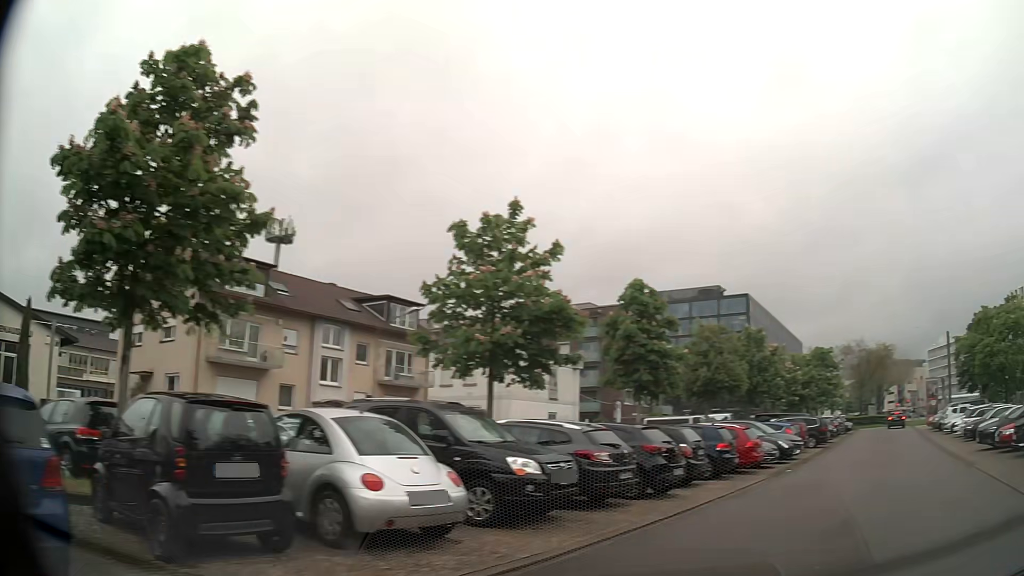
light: Day
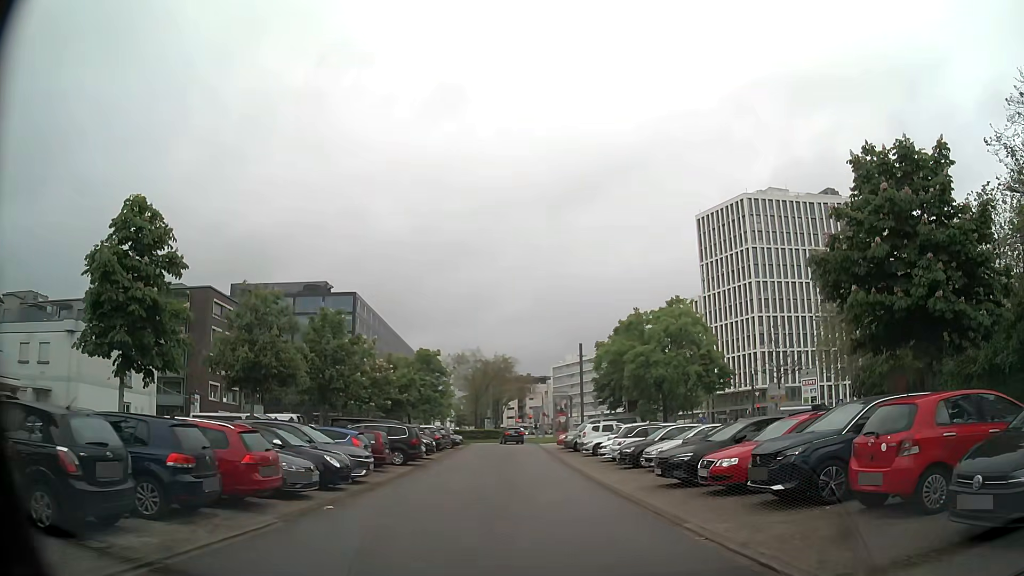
(+3.3, +8.2) m; +30°
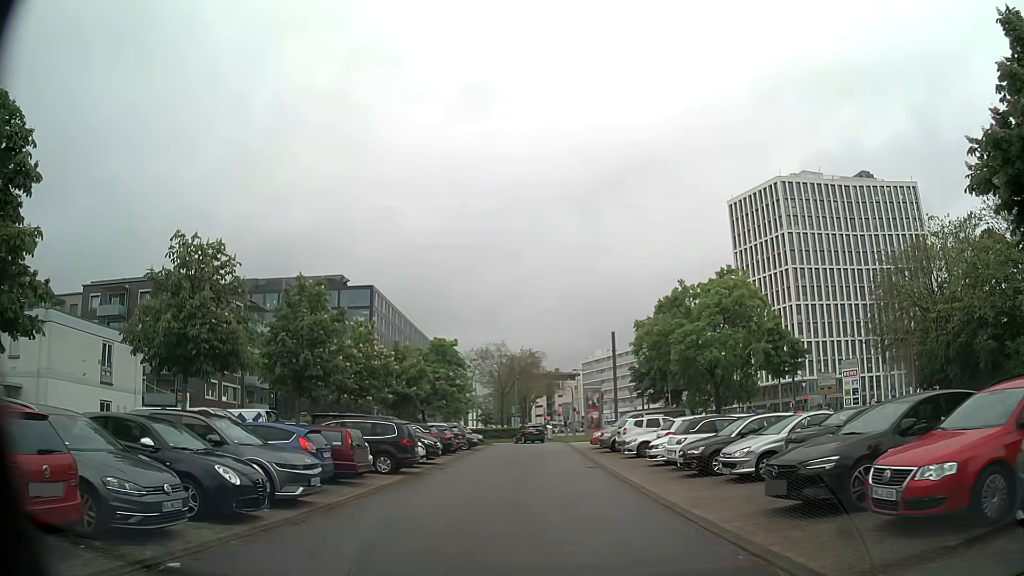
(0.0, +6.7) m; -2°
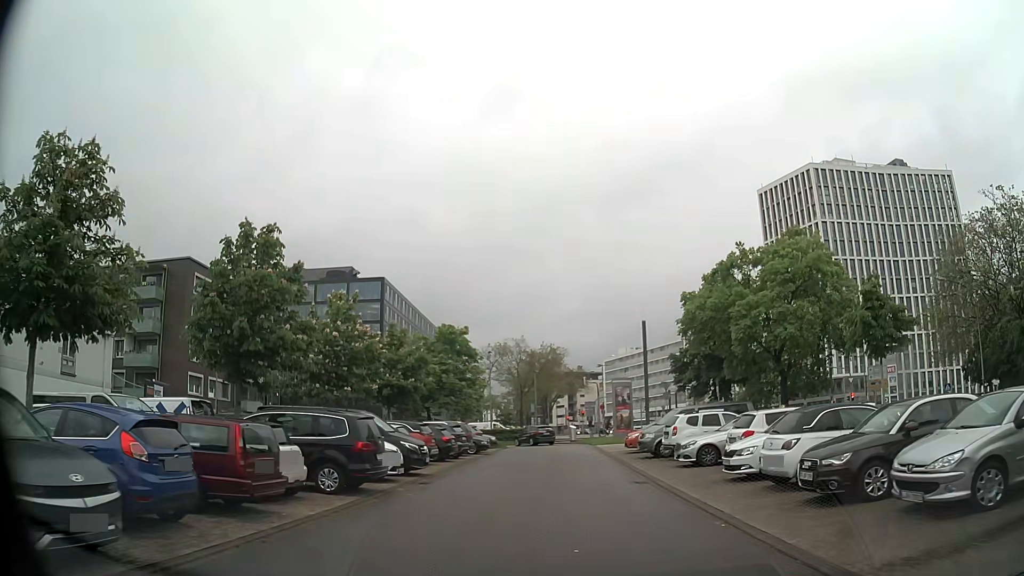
(-0.1, +7.3) m; -1°
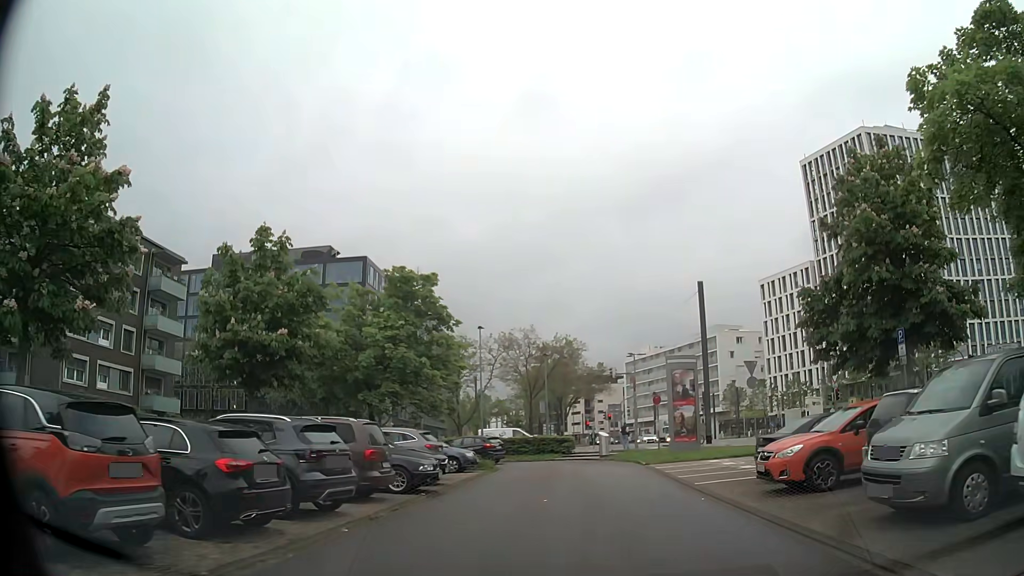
(-0.5, +19.1) m; -2°
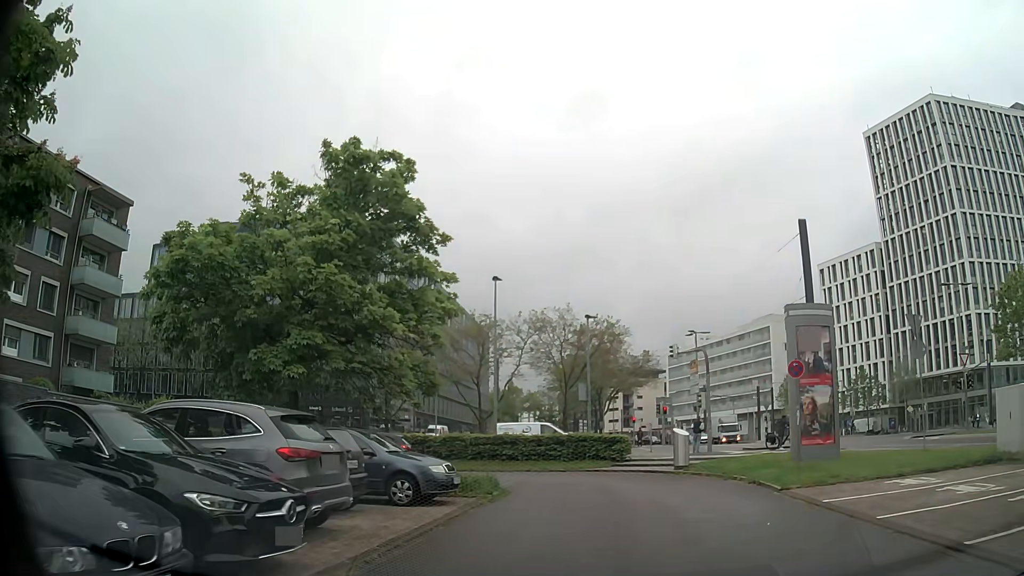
(-0.4, +12.7) m; -3°
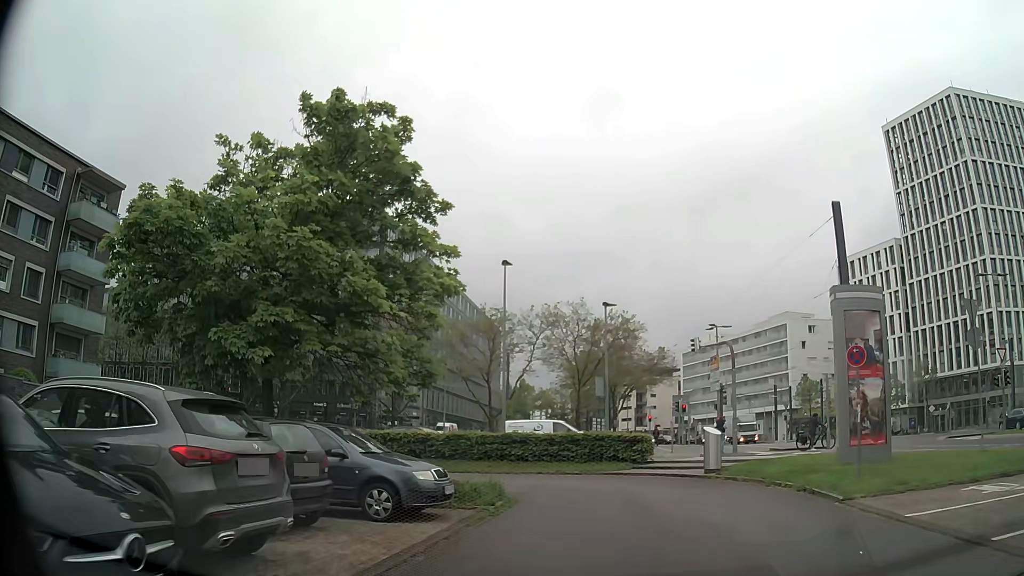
(-0.1, +2.5) m; -2°
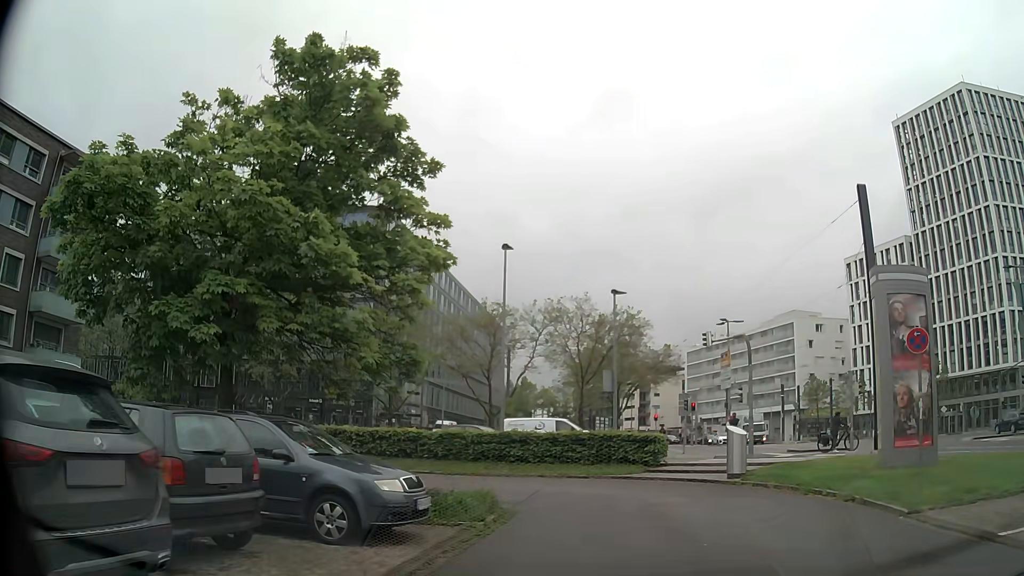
(0.0, +2.2) m; 0°
